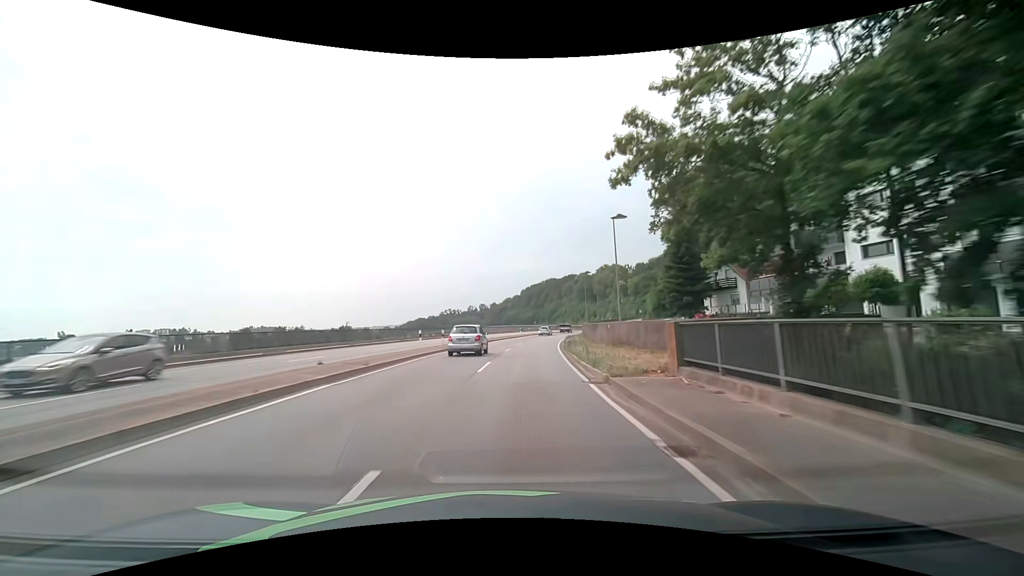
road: primary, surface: asphalt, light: Day
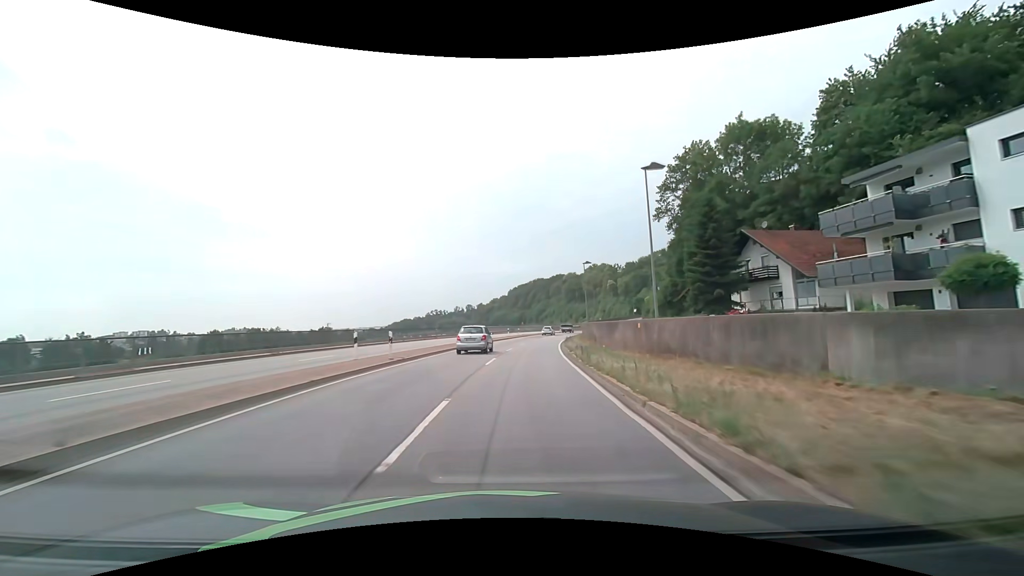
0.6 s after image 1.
(+0.1, +10.6) m; +1°
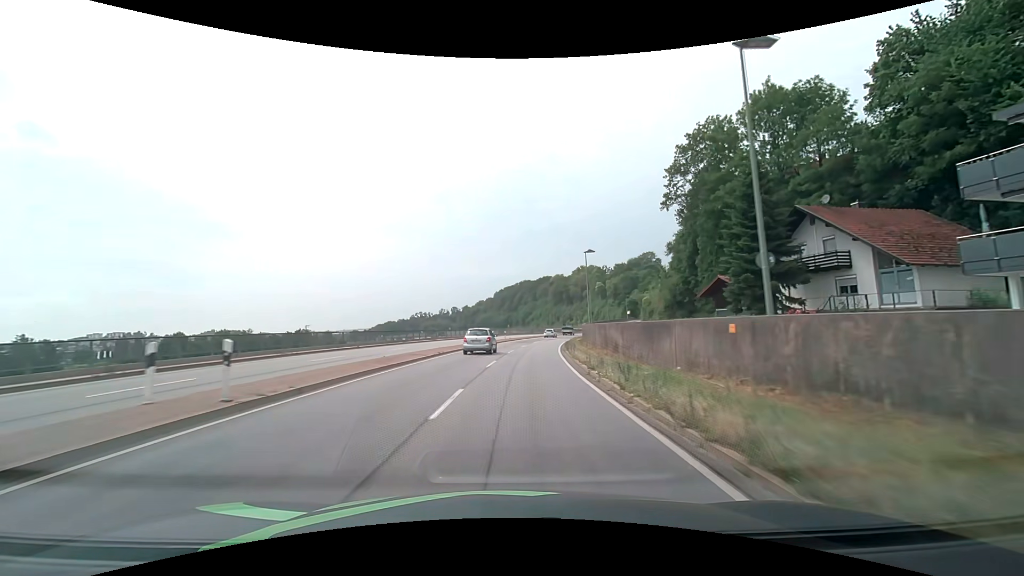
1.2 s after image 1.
(+0.1, +10.6) m; +1°
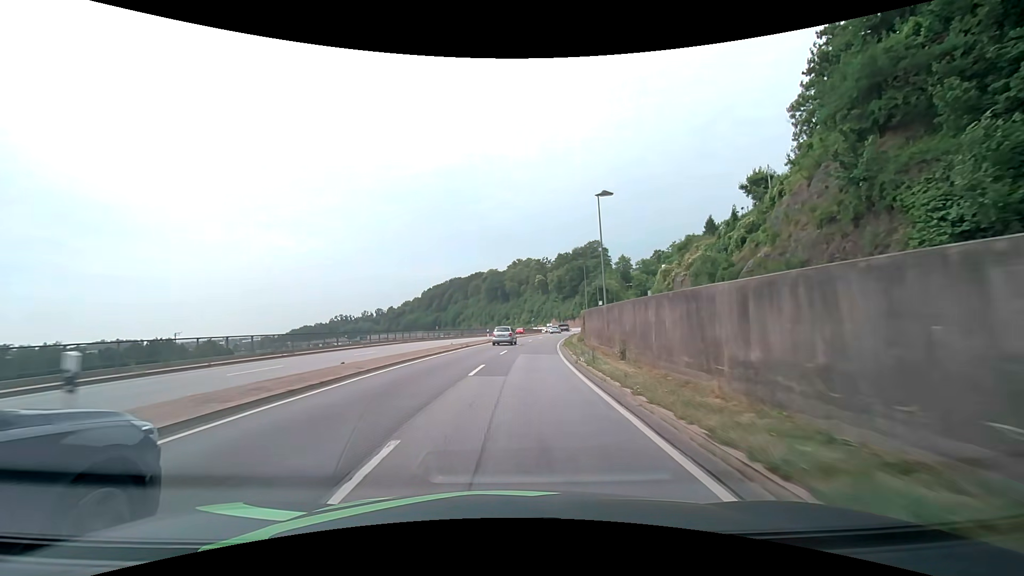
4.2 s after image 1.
(+4.0, +53.0) m; +8°
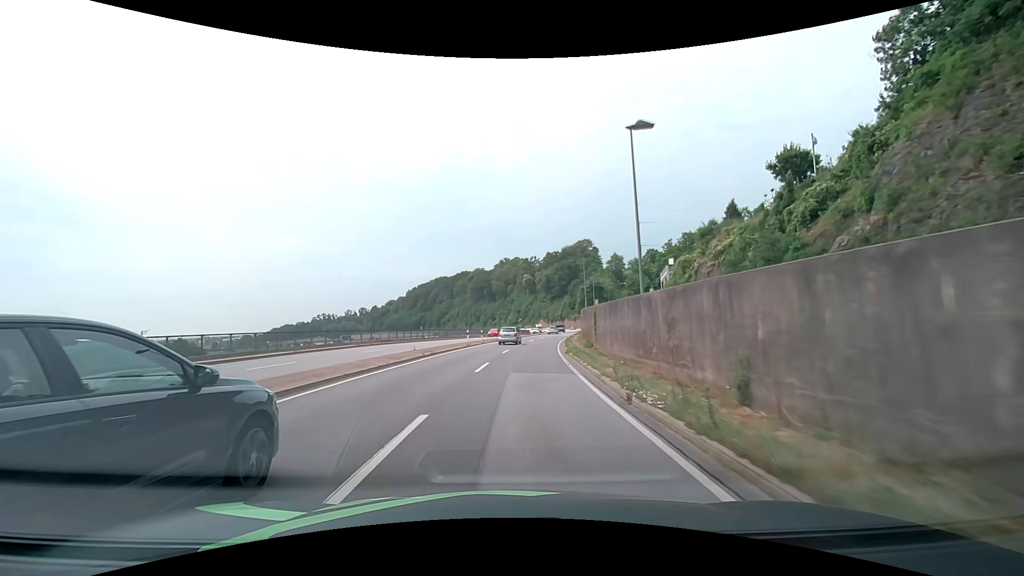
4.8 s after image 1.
(+0.1, +10.7) m; +1°
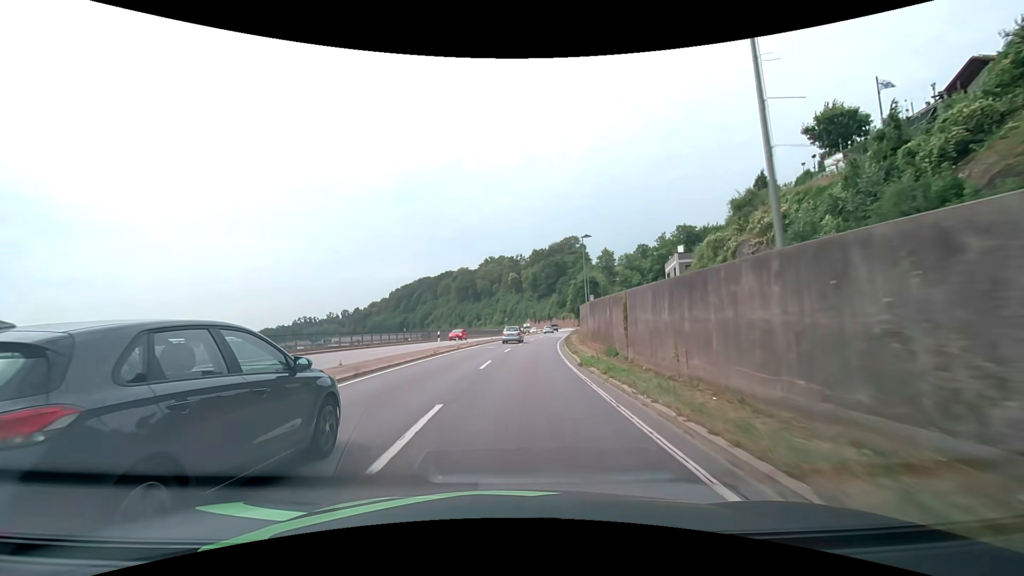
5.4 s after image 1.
(+0.2, +10.7) m; +2°
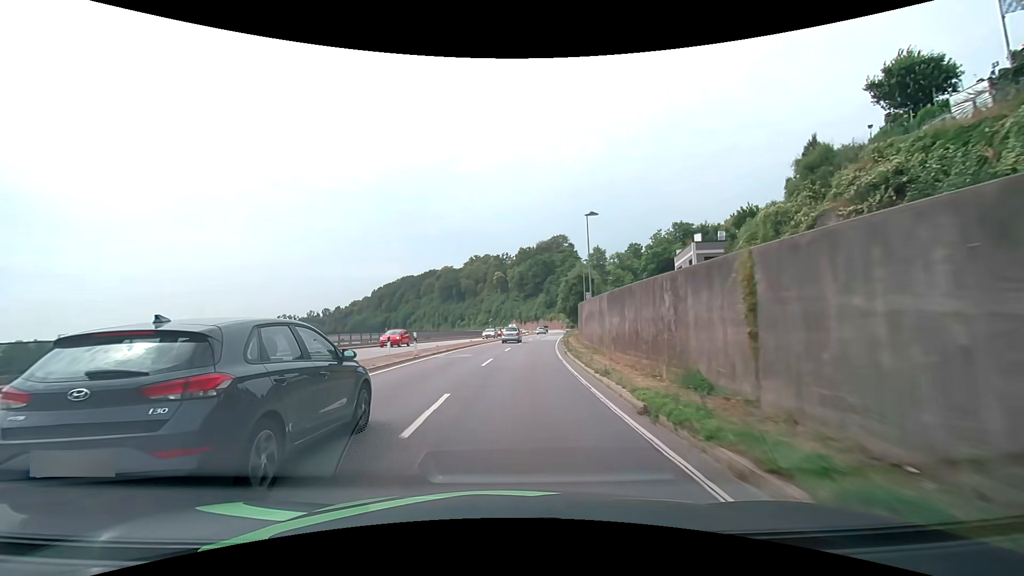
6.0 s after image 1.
(+0.2, +10.7) m; +2°
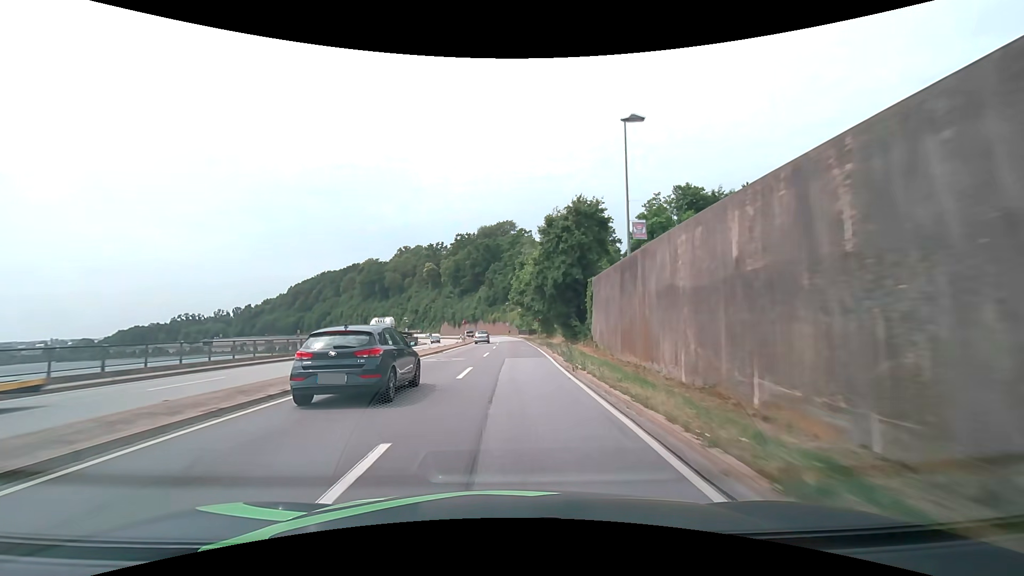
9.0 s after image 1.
(+3.4, +52.9) m; +7°
(0, +10) (0, +20) (0, +30) (+1, +40) (+1, +50) (0, +60) (0, +70) (0, +80) (-1, +90) (-1, +100) m
